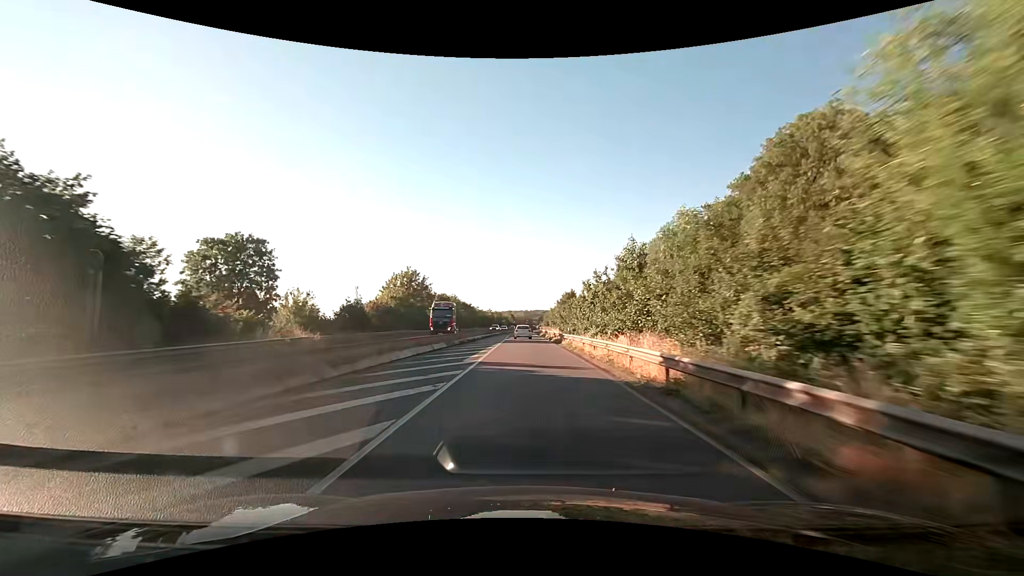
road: trunk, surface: asphalt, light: Day
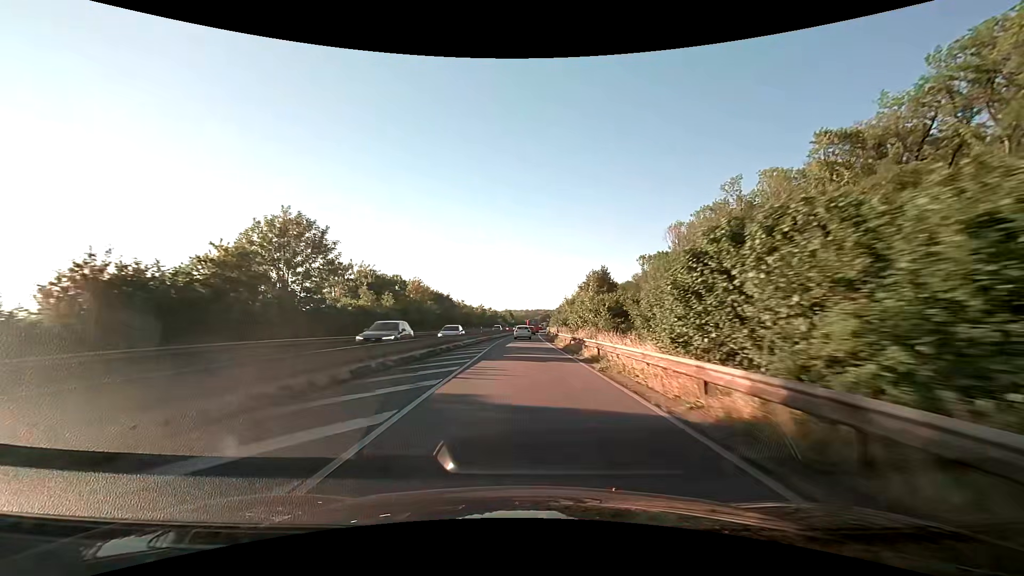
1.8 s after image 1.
(0.0, +39.0) m; 0°
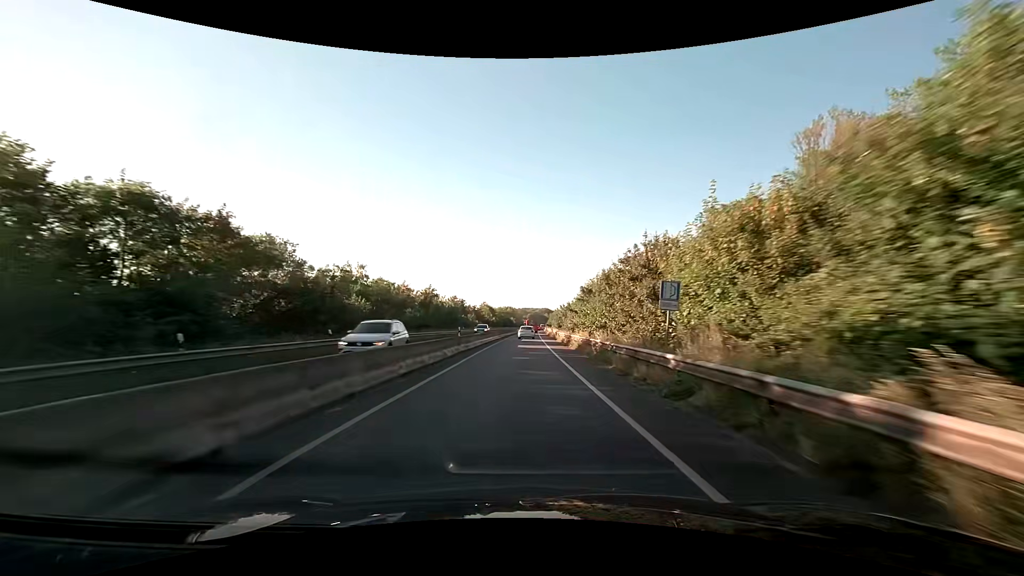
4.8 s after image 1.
(+0.5, +66.8) m; +1°
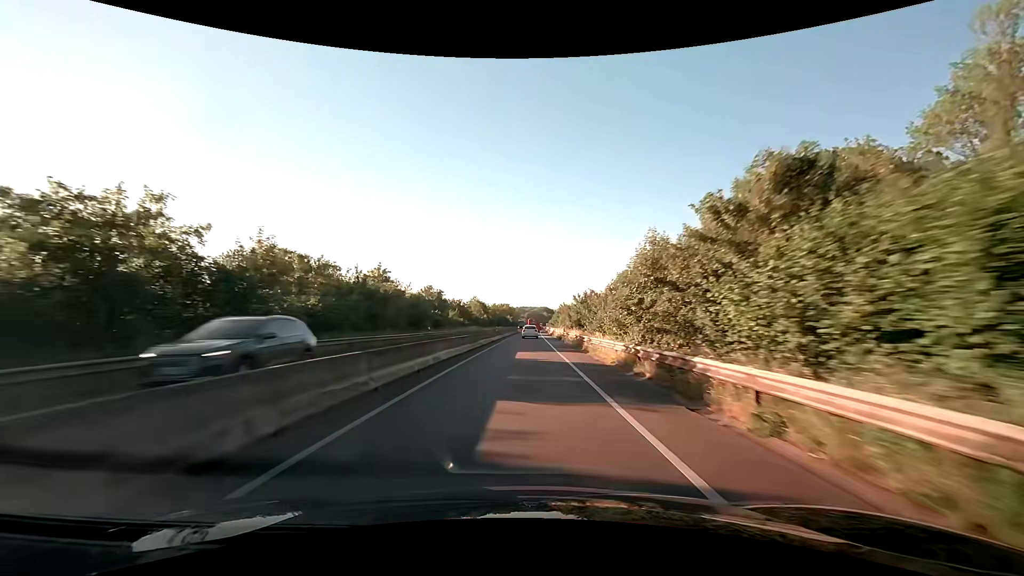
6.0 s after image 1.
(+0.1, +27.4) m; 0°
(0, +10) (0, +20) (0, +30) (0, +40) (0, +50) (0, +60) (+1, +70) (+1, +80) (+1, +90) (+1, +100) m
